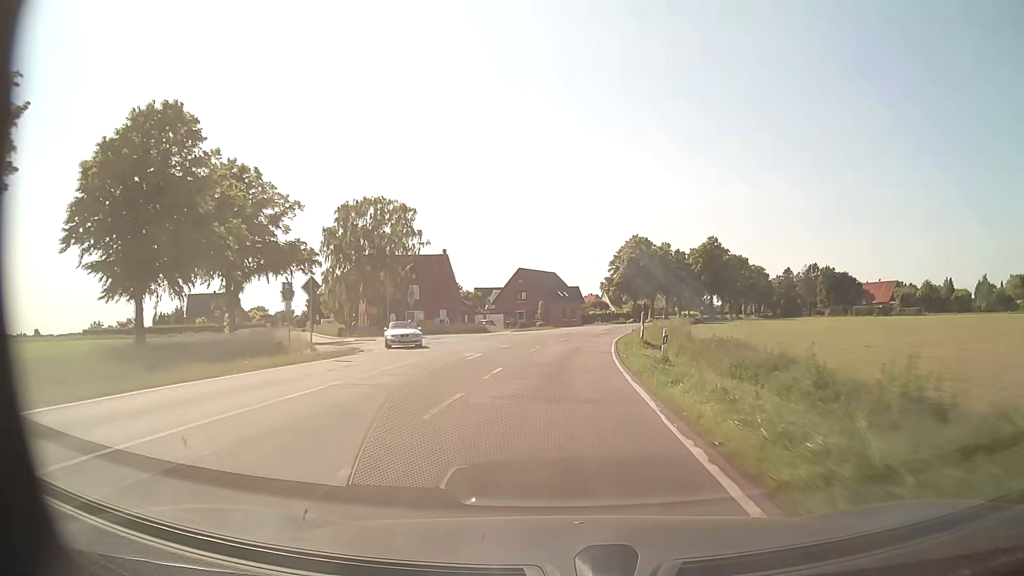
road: secondary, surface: asphalt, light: Day
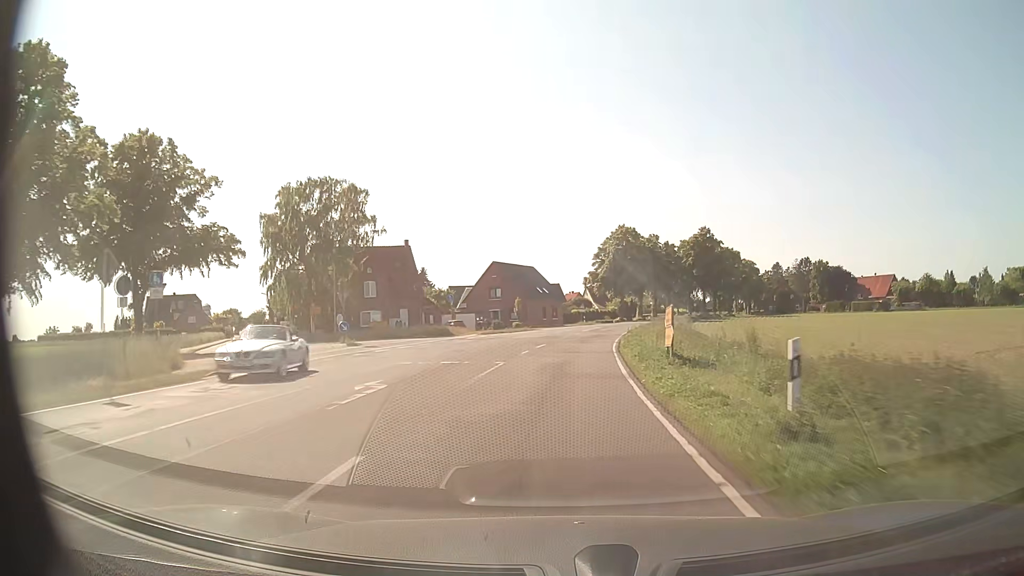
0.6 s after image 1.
(+0.2, +11.5) m; +2°
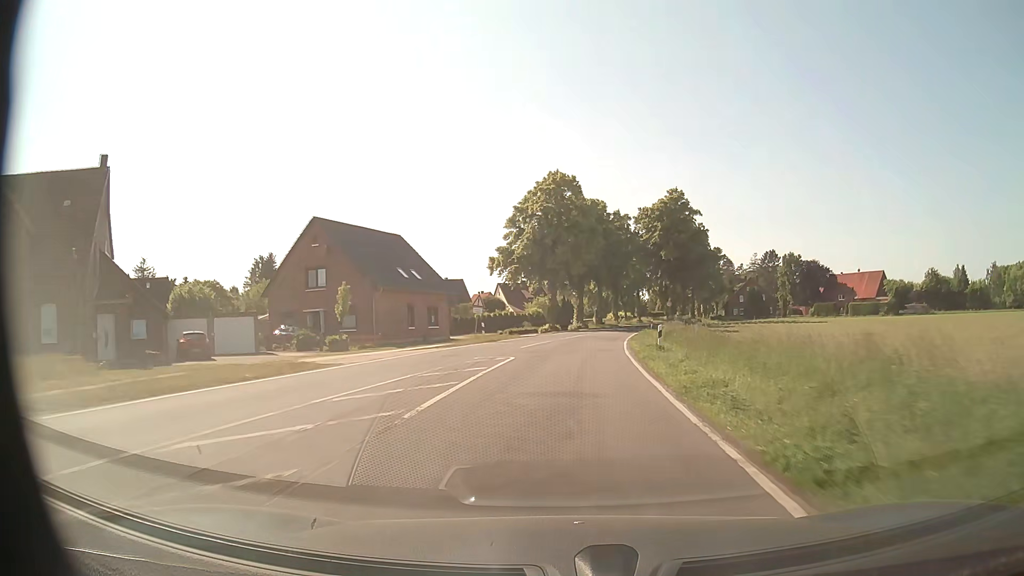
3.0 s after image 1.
(+2.7, +45.6) m; +7°
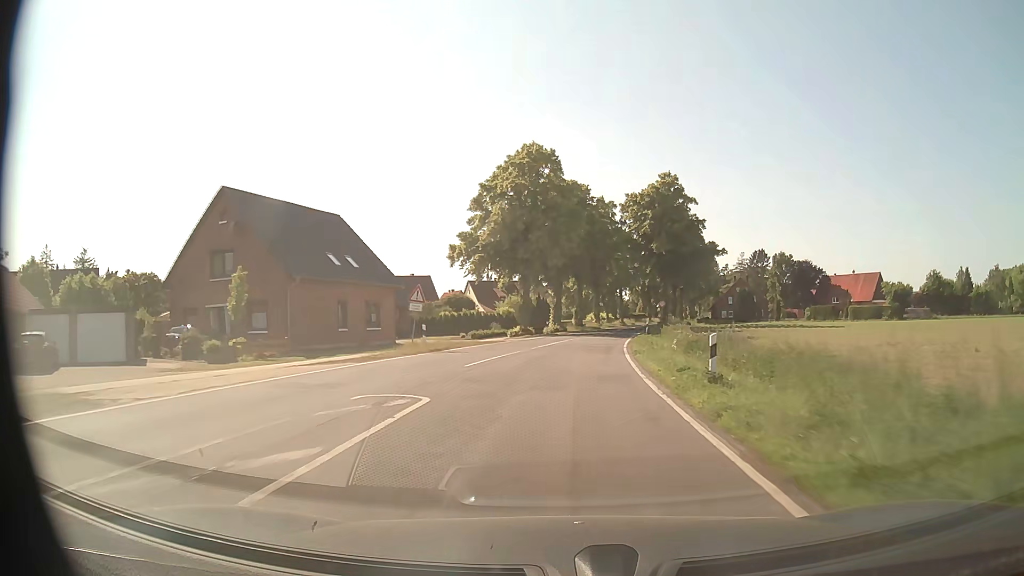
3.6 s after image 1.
(+0.2, +11.4) m; +2°
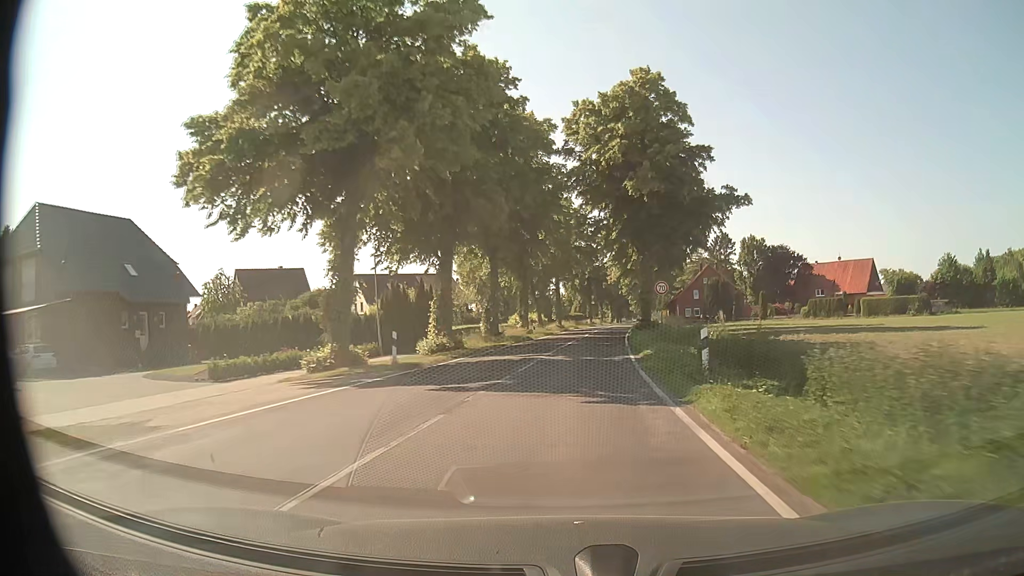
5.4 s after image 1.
(+1.8, +34.2) m; +6°
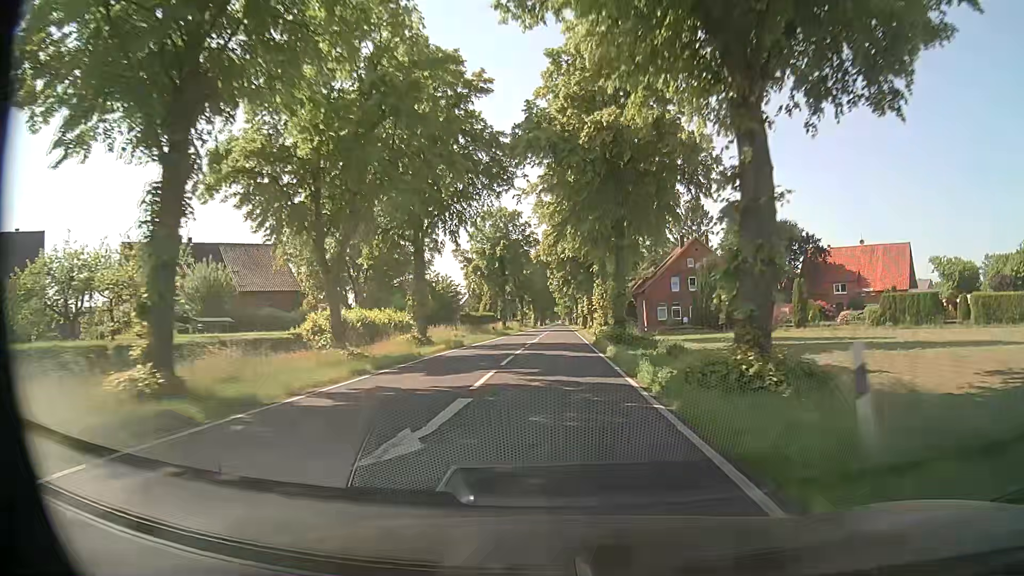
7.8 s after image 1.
(+3.5, +45.6) m; +7°
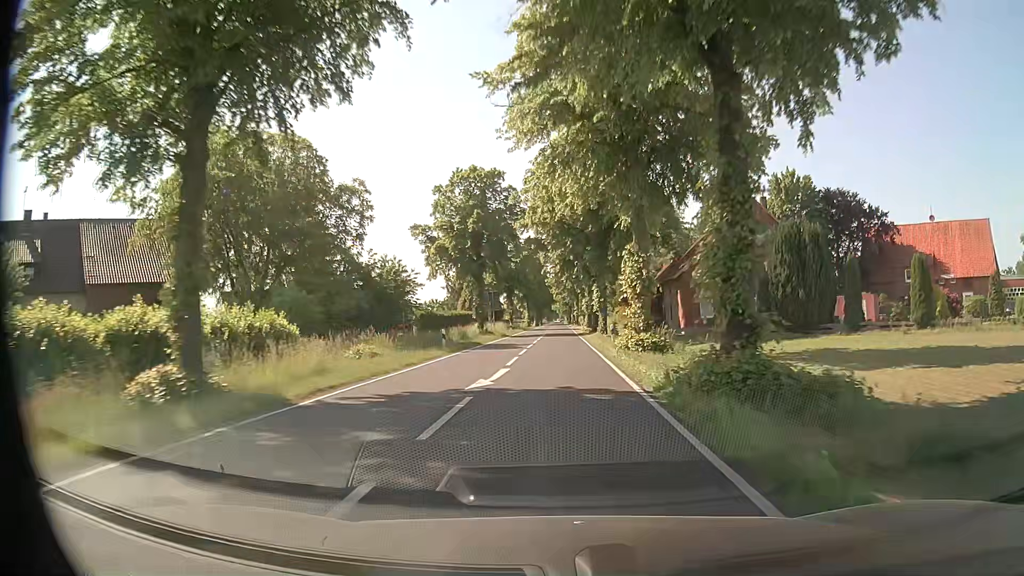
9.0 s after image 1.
(+0.3, +22.9) m; +1°
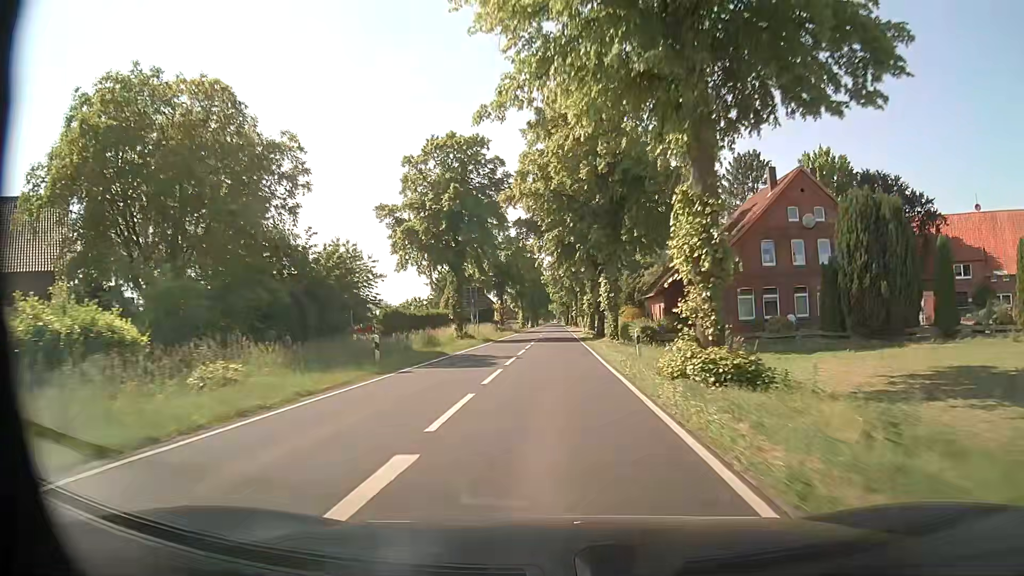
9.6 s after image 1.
(-0.1, +11.5) m; 0°
(0, +10) (0, +20) (0, +30) (0, +40) (0, +50) (0, +60) (0, +70) (0, +80) (0, +90) (0, +100) m
